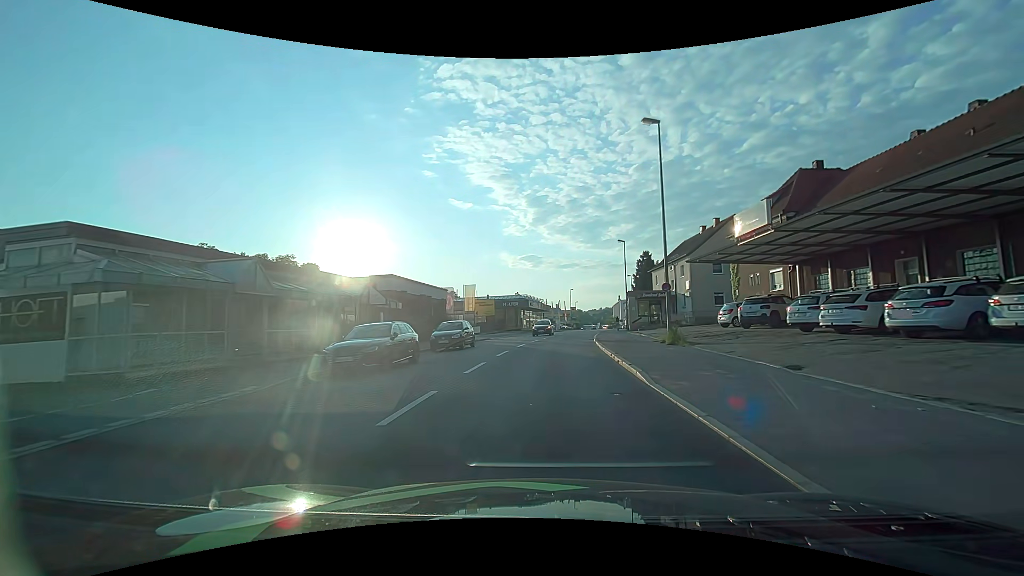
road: tertiary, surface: asphalt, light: Day
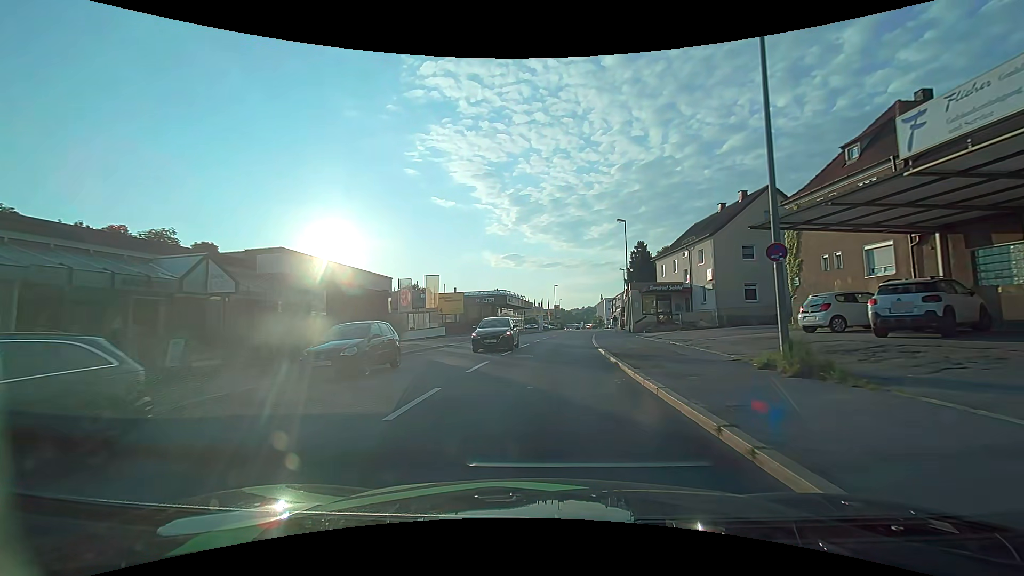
(+0.2, +11.7) m; +2°
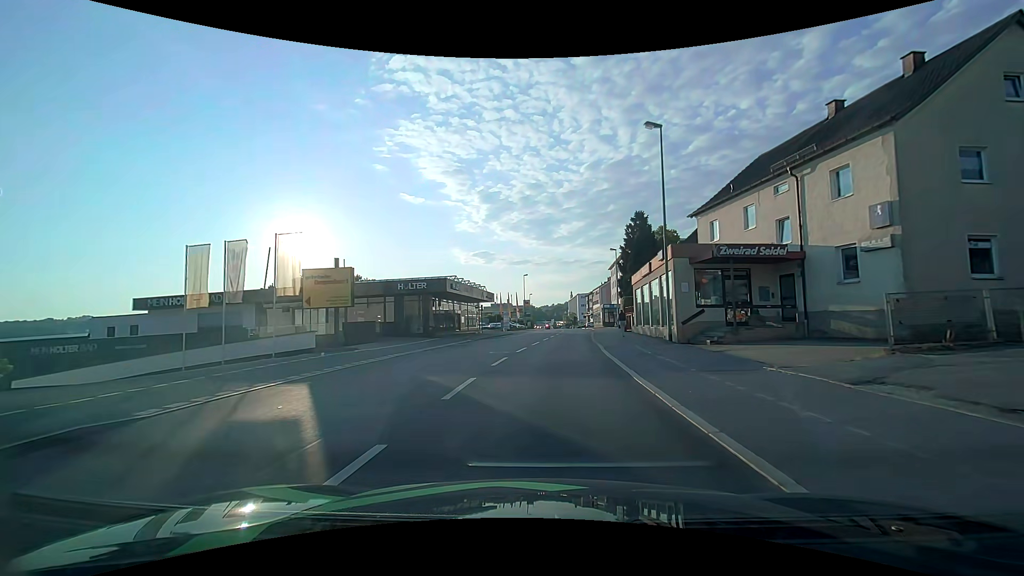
(+0.7, +22.2) m; +4°
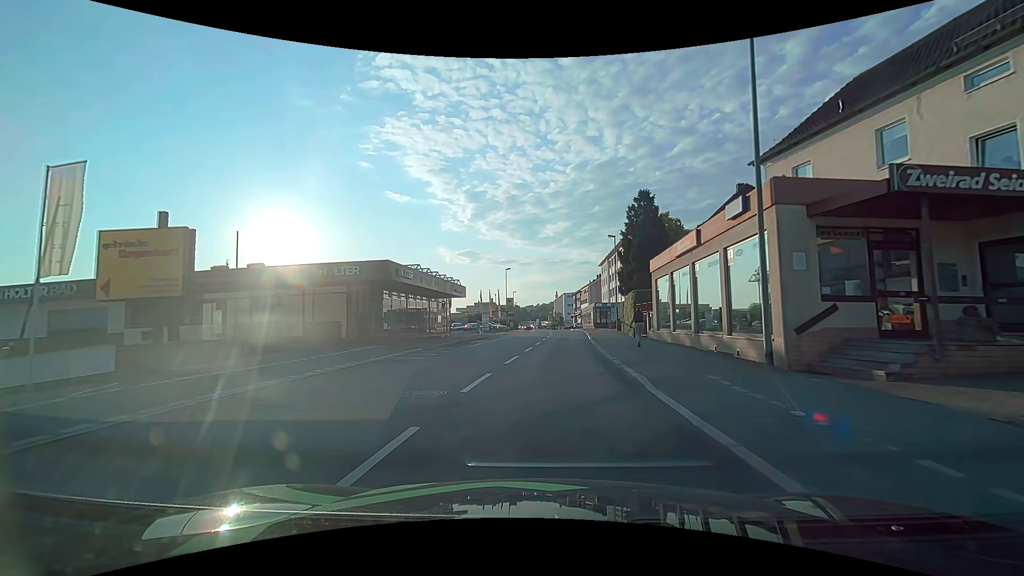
(+0.1, +11.0) m; +1°
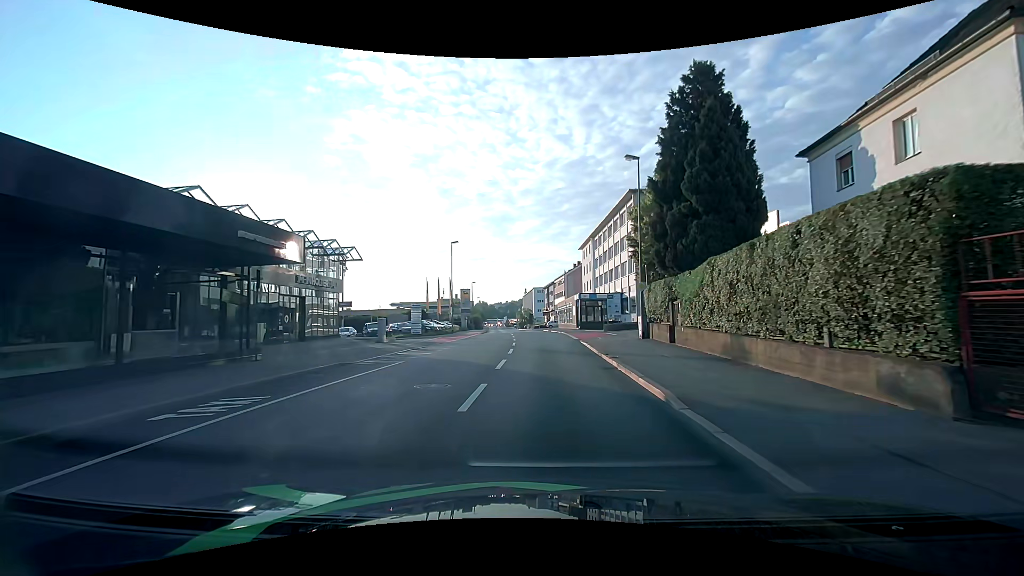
(+0.9, +25.9) m; +4°
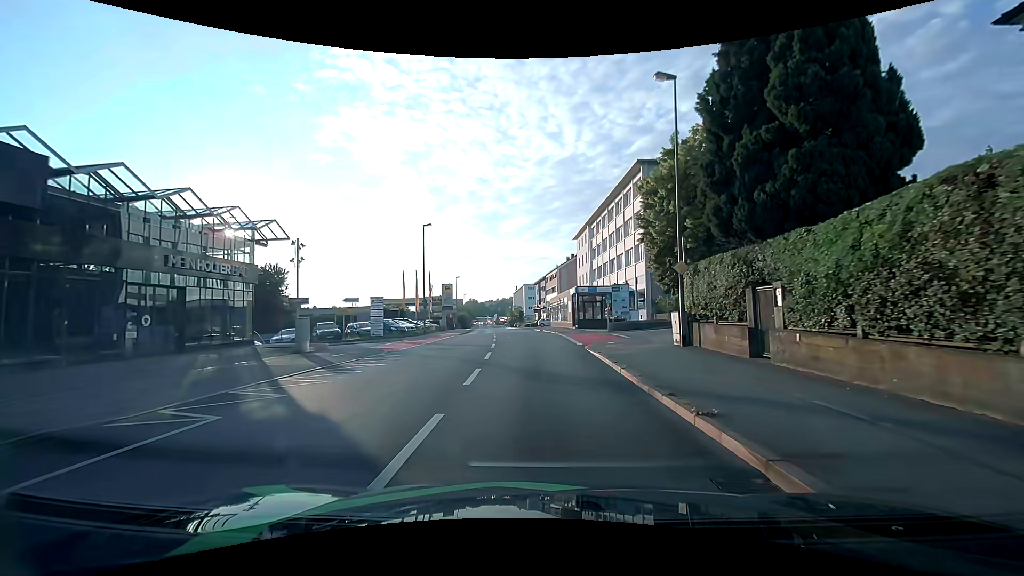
(+0.1, +9.2) m; 0°
